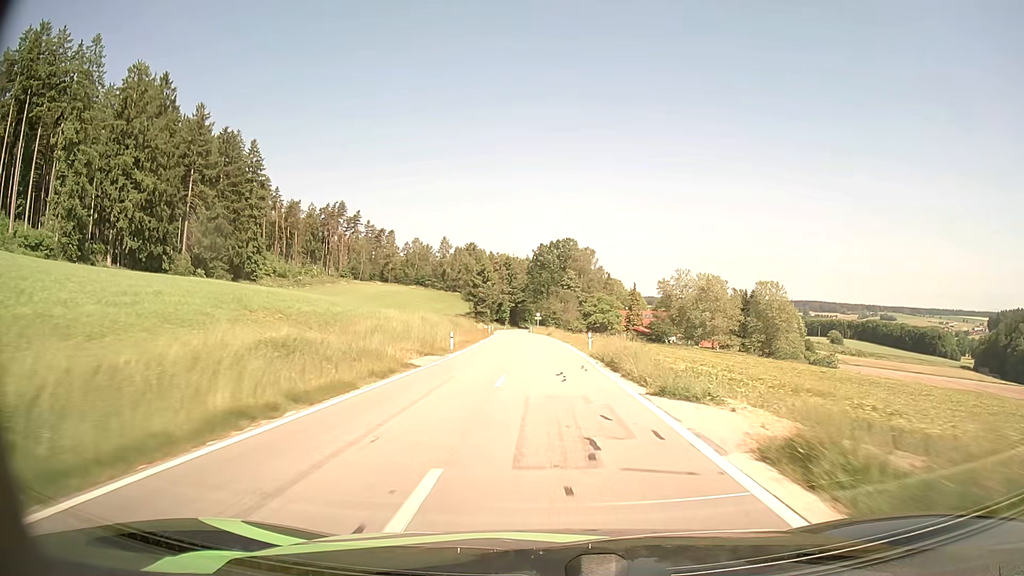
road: tertiary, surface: asphalt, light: Day
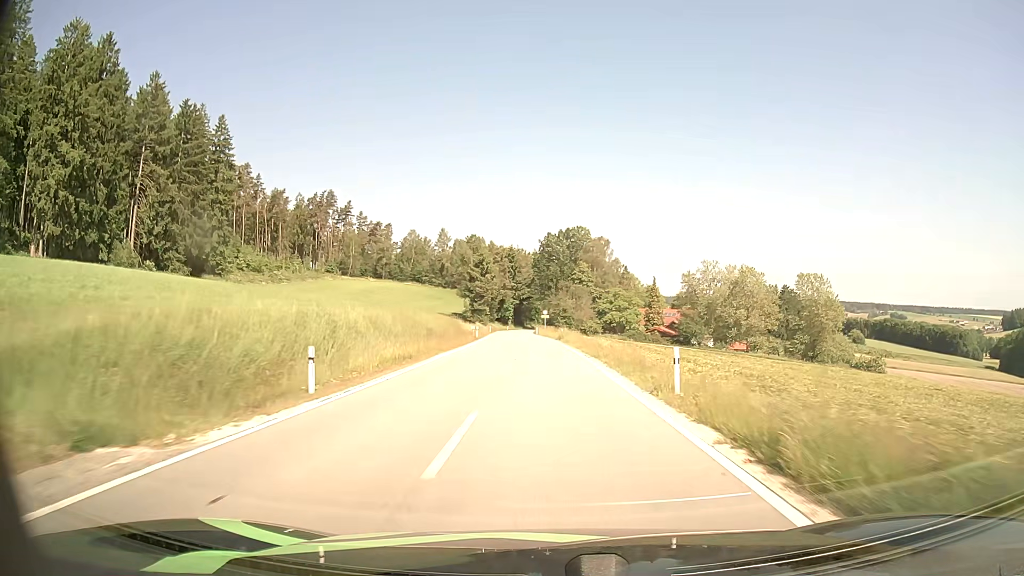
(0.0, +20.8) m; 0°
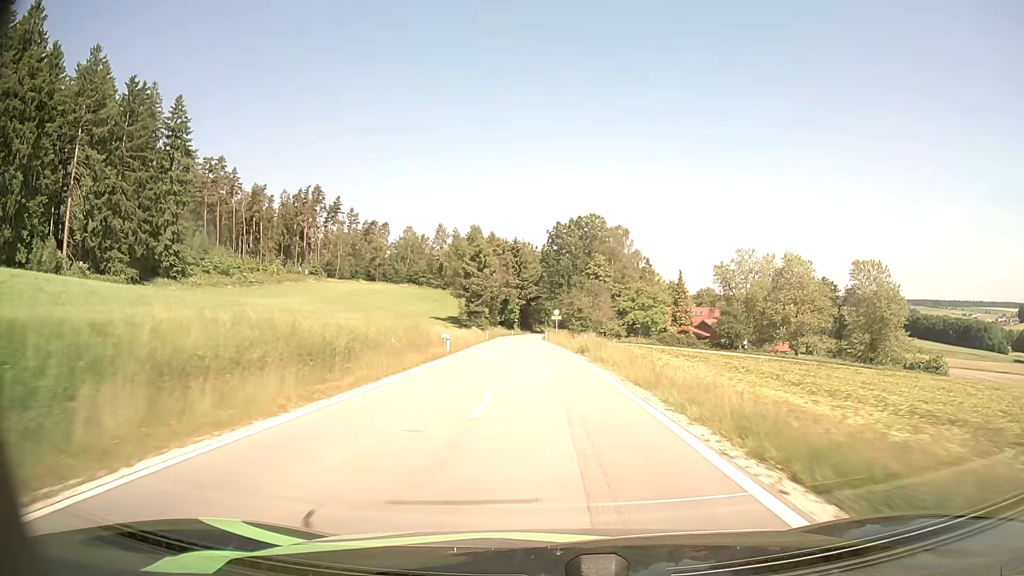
(-0.1, +20.8) m; -1°
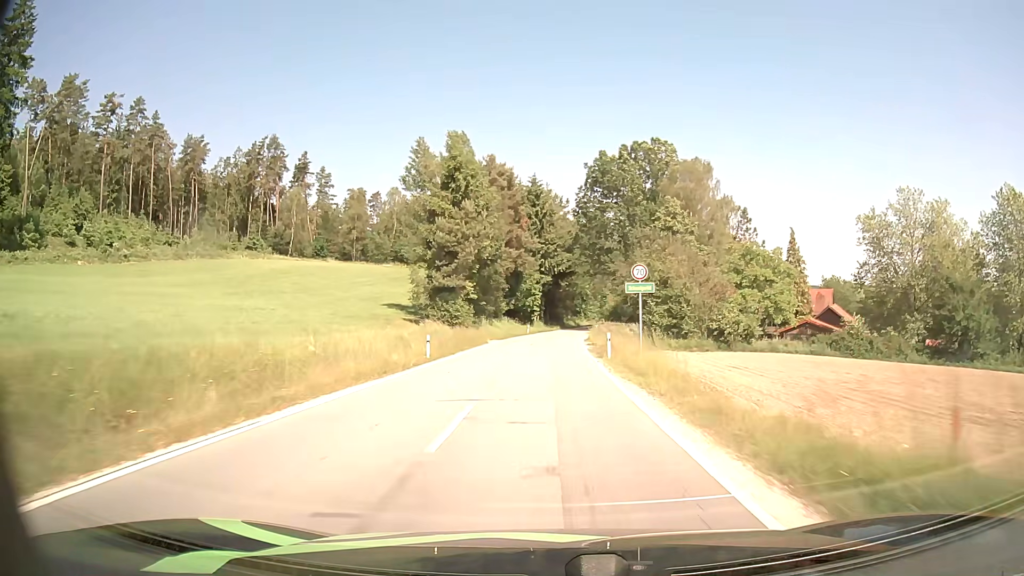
(-1.4, +52.1) m; -3°
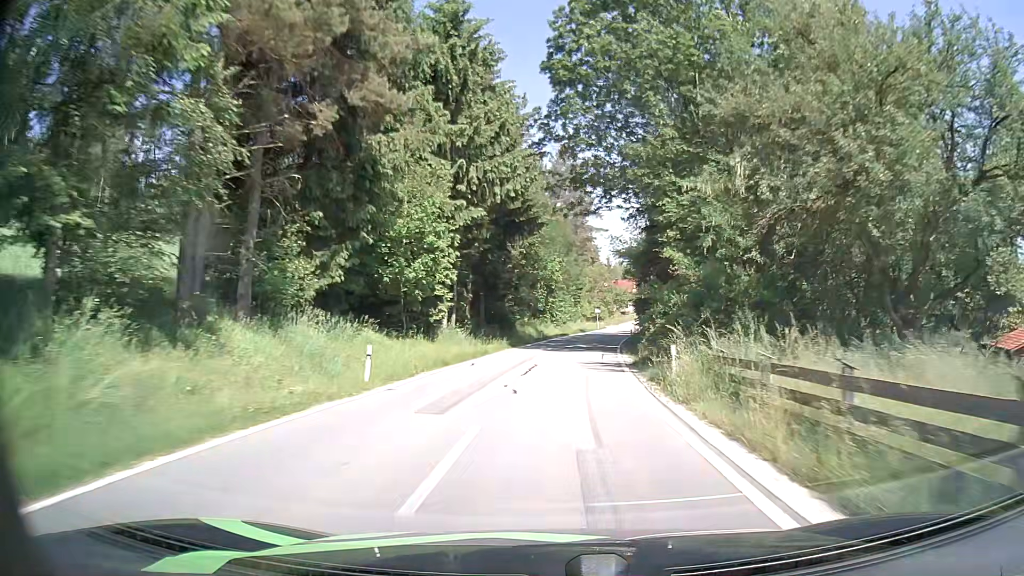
(+0.8, +51.4) m; +4°
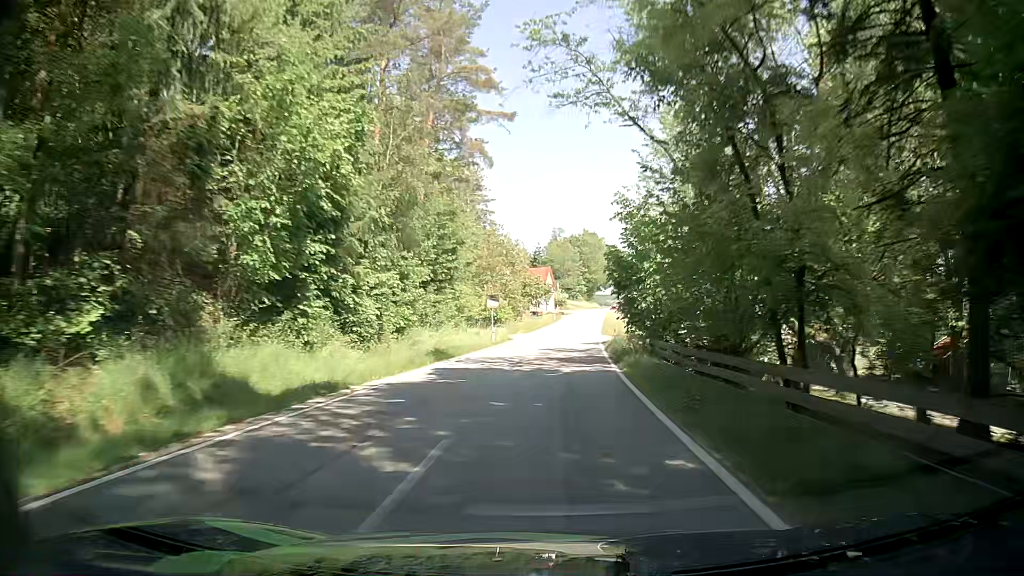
(+3.8, +49.8) m; +7°
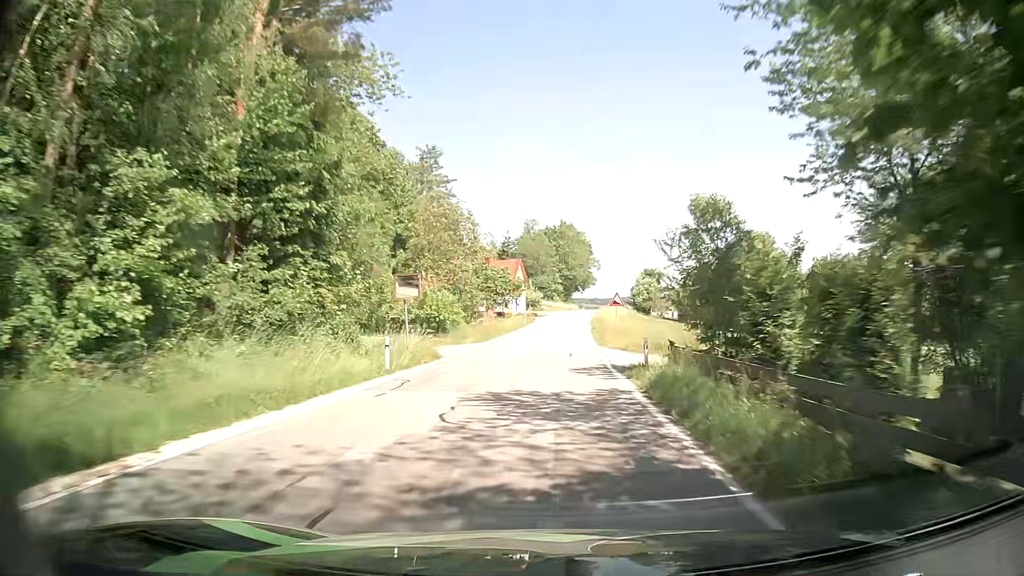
(+0.8, +20.1) m; +4°
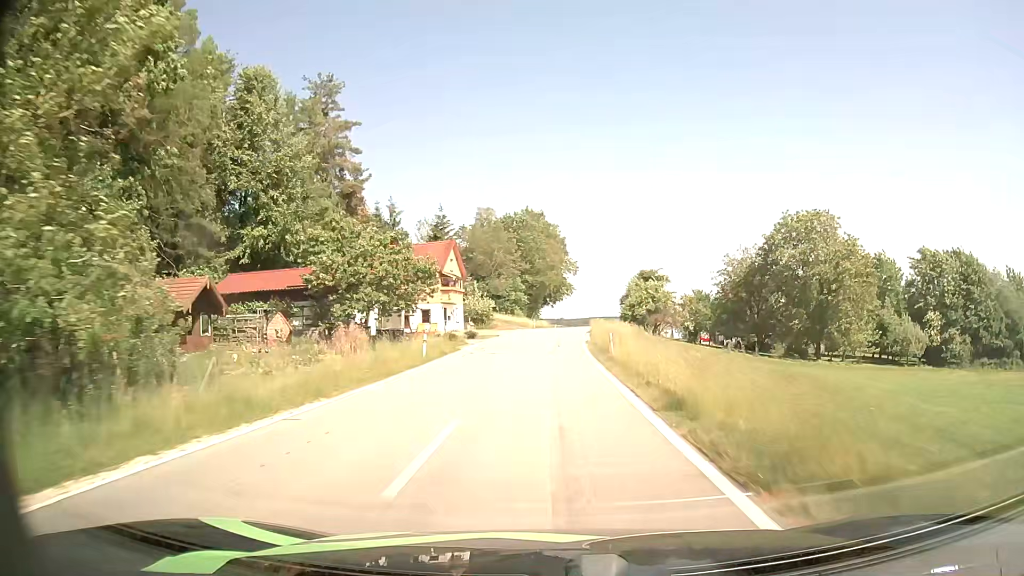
(+0.6, +39.9) m; +2°
(0, +10) (0, +20) (0, +30) (+1, +40) (+1, +50) (+2, +60) (+3, +70) (+4, +80) (+5, +90) (+5, +100) m
